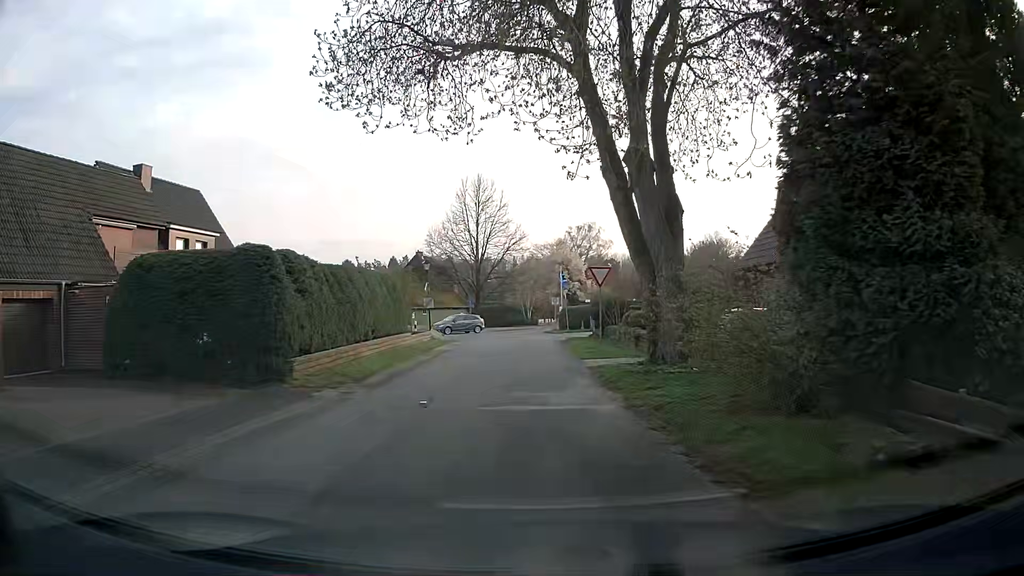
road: residential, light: Day
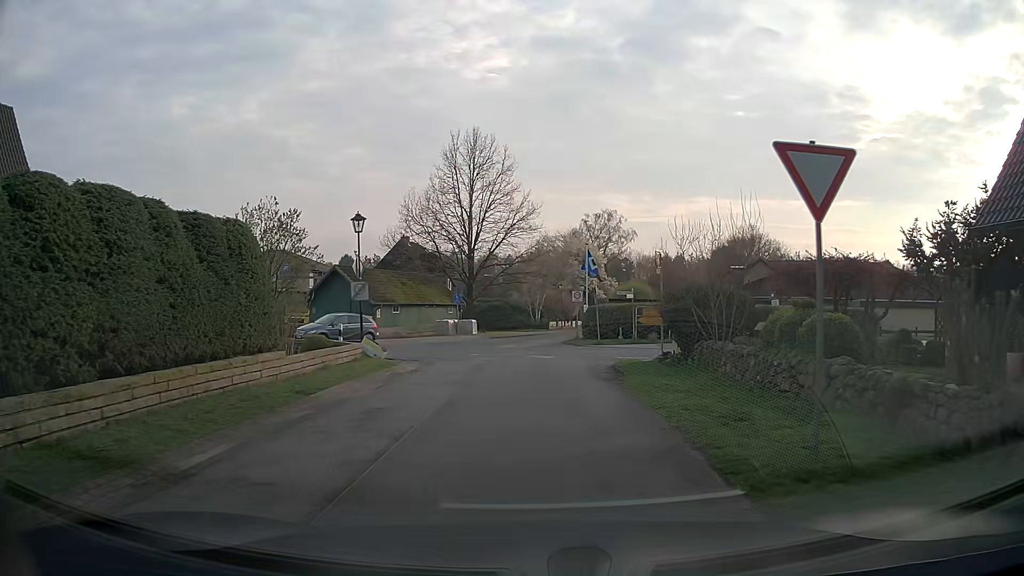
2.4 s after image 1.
(0.0, +17.1) m; -1°
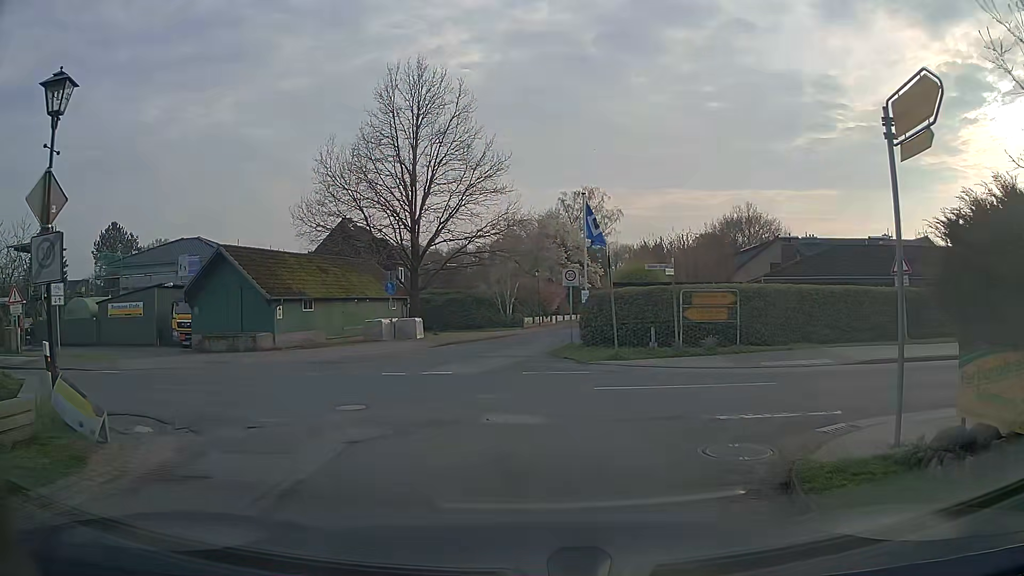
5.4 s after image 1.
(+0.4, +13.7) m; +3°
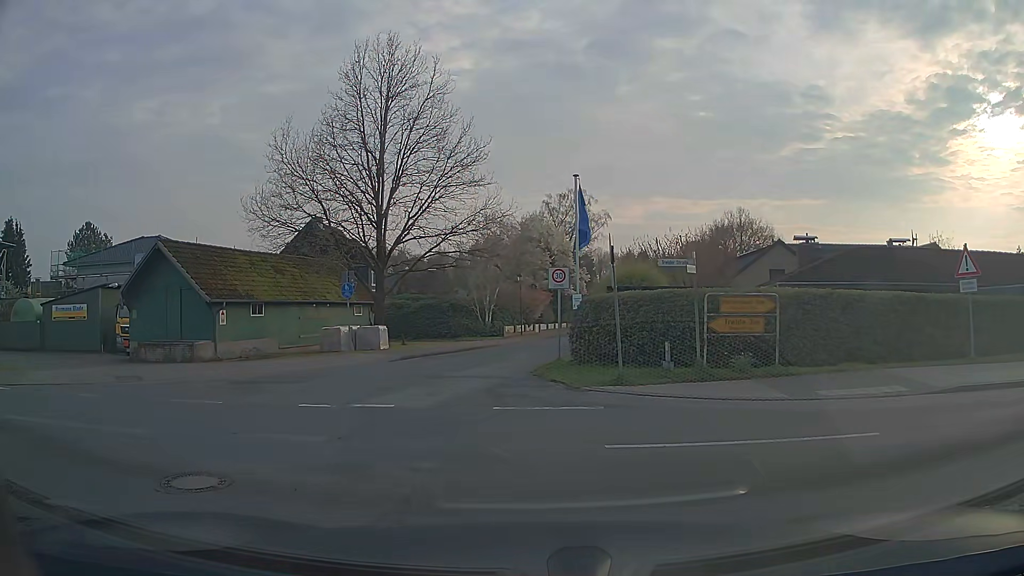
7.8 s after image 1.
(0.0, +4.2) m; -1°
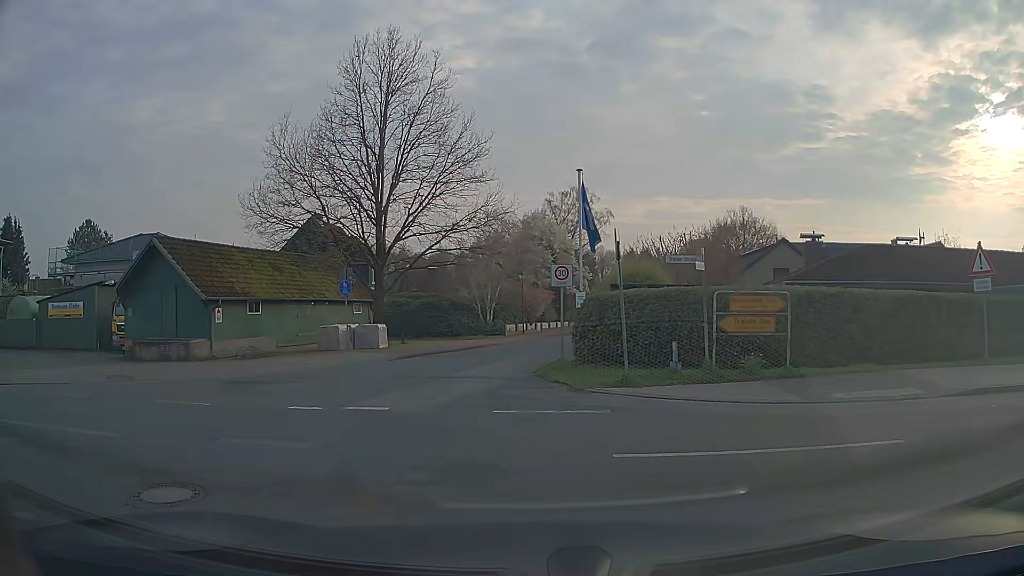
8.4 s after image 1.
(0.0, +0.5) m; 0°
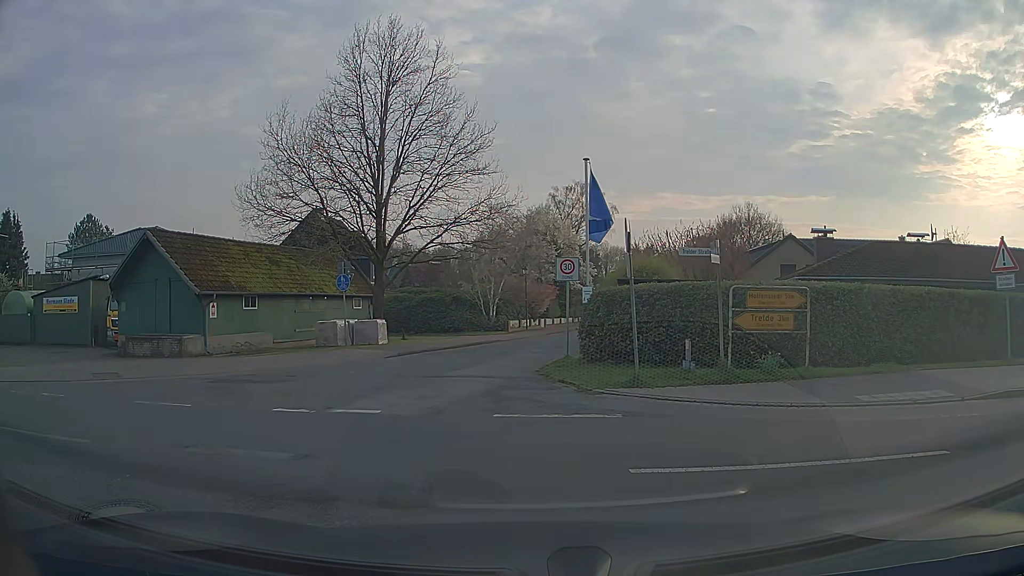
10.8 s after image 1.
(0.0, +0.8) m; 0°
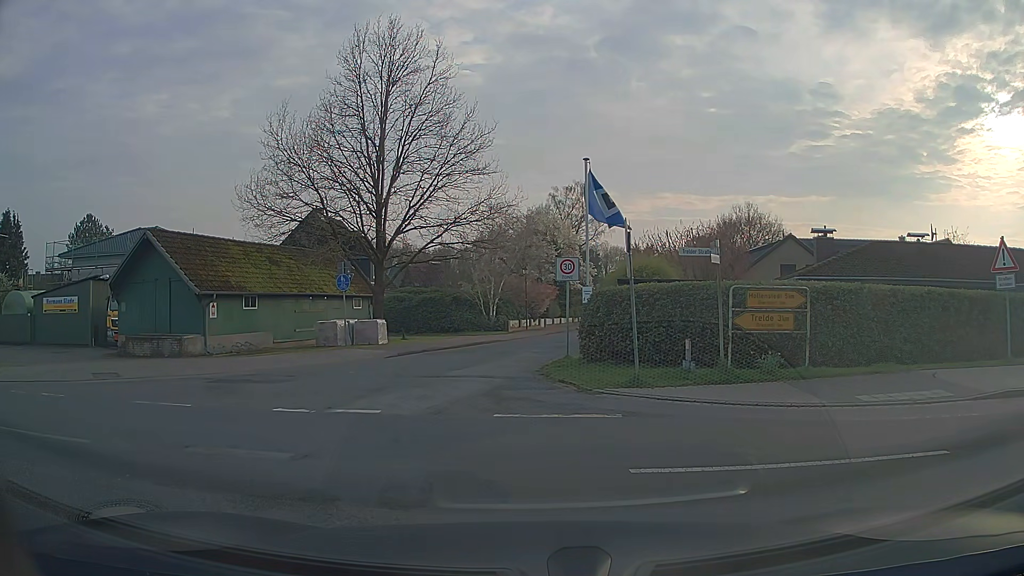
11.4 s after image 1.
(0.0, 0.0) m; 0°
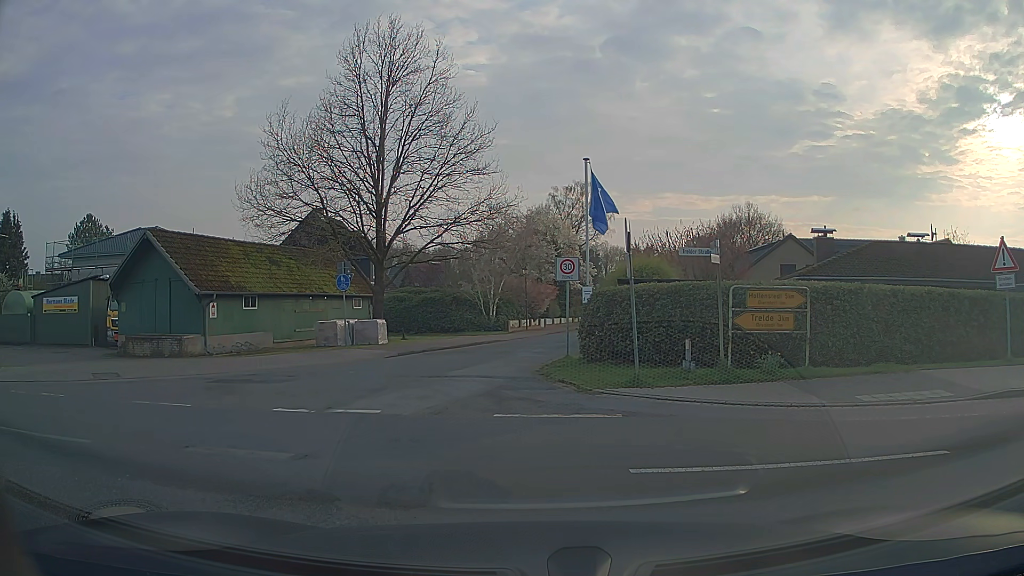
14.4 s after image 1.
(0.0, 0.0) m; 0°
